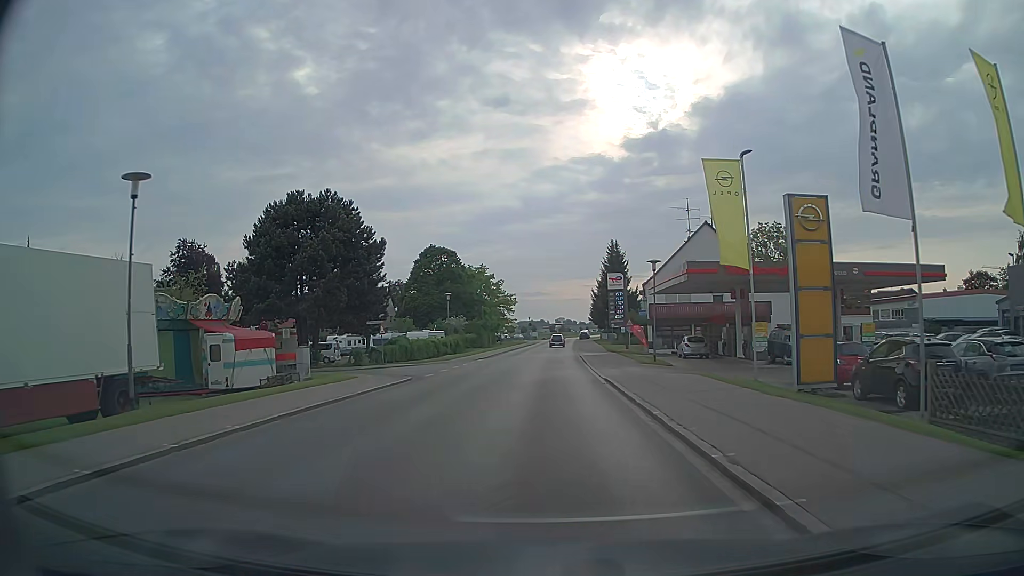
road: tertiary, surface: asphalt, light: Day
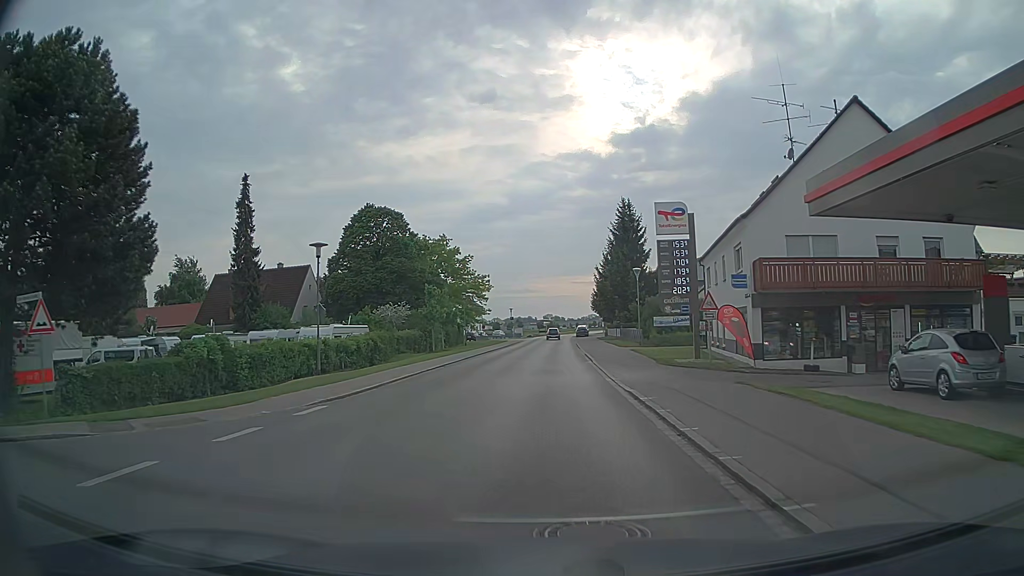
(+0.5, +30.2) m; +1°
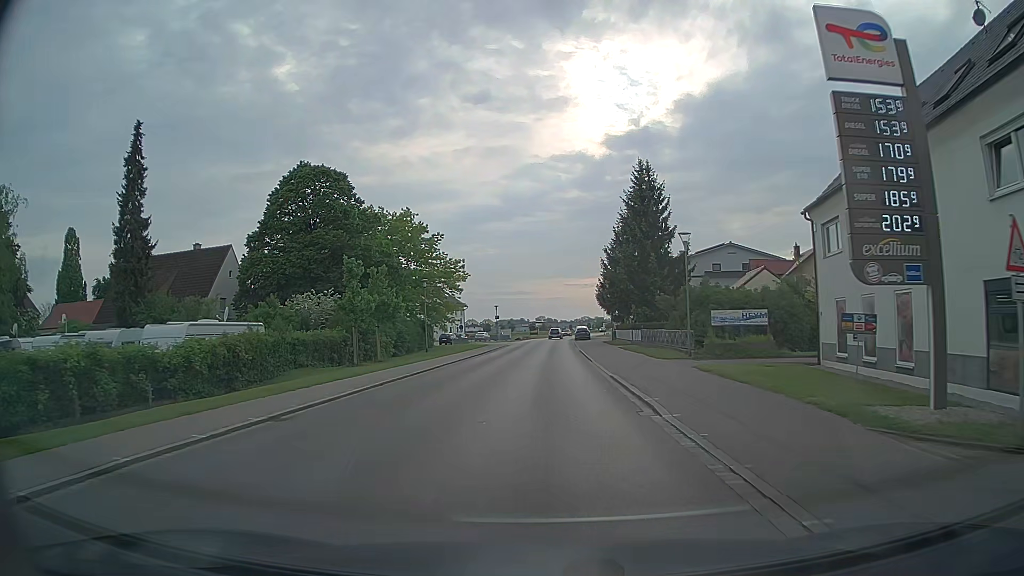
(+0.1, +18.4) m; 0°
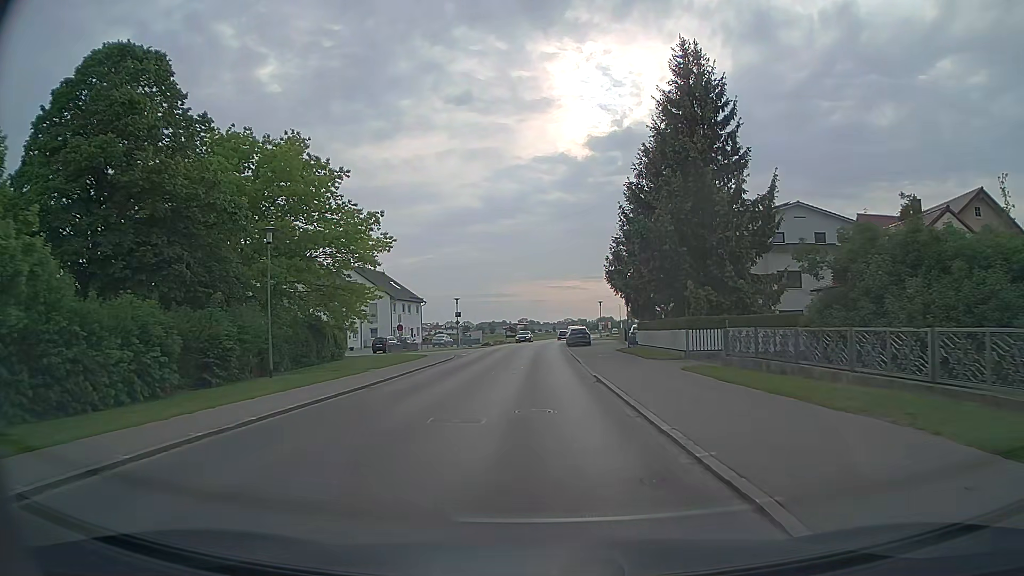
(+0.5, +25.8) m; +2°
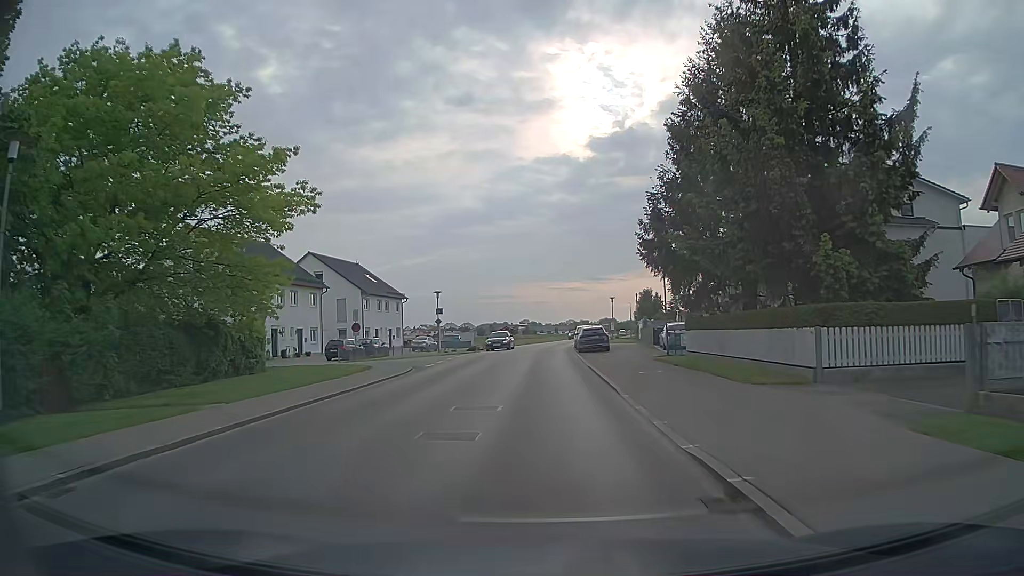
(-0.1, +13.5) m; -1°
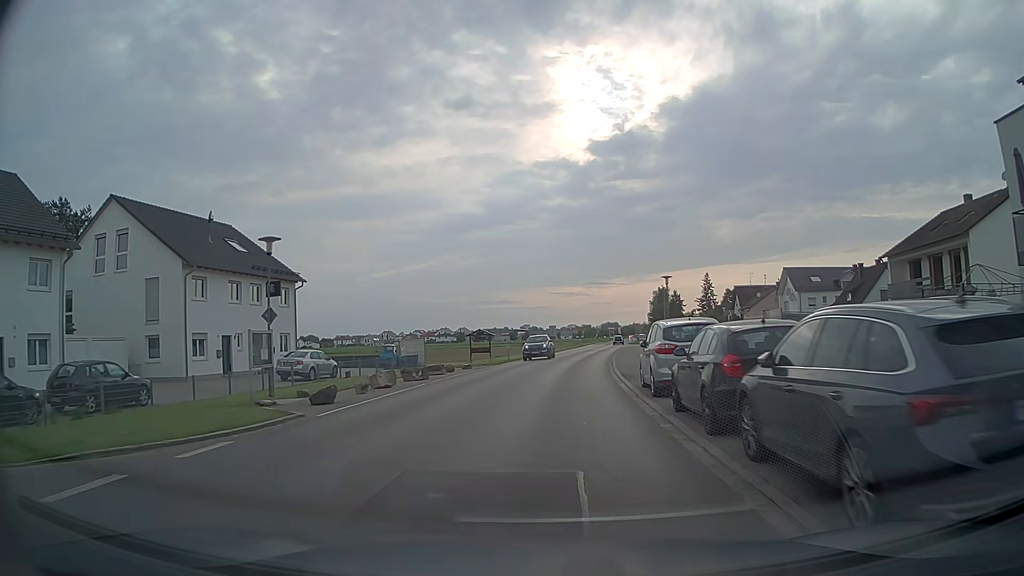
(+0.1, +34.6) m; 0°
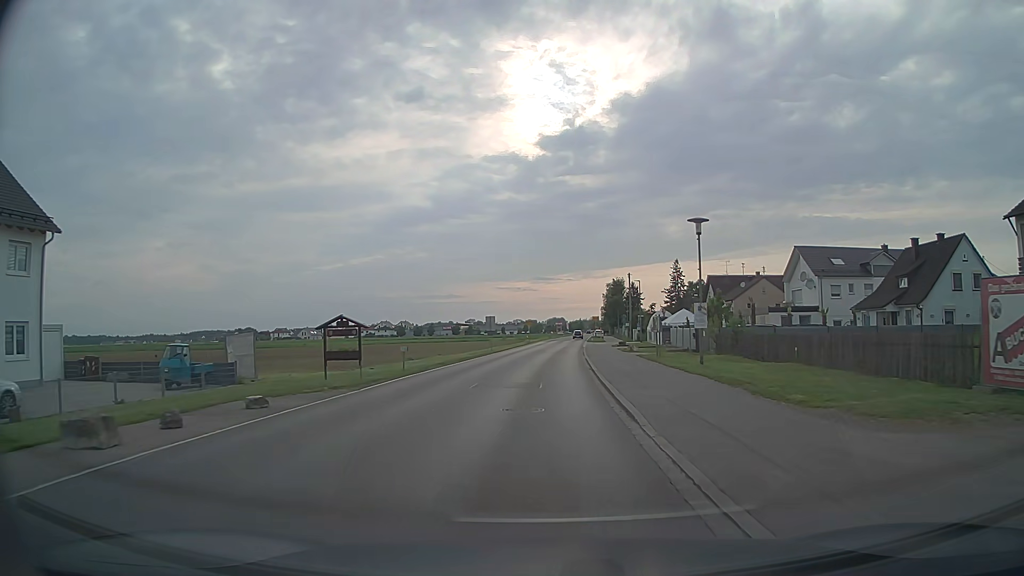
(+0.9, +21.3) m; +5°
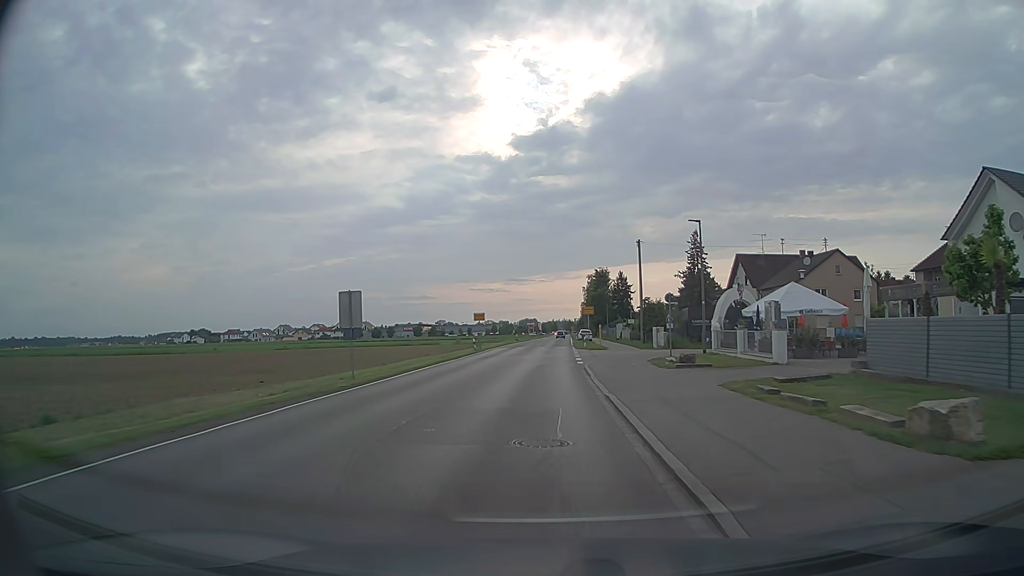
(+1.0, +36.8) m; +2°
(0, +10) (0, +20) (0, +30) (0, +40) (+1, +50) (+1, +60) (+1, +70) (+2, +80) (+2, +90) (+2, +100) m
